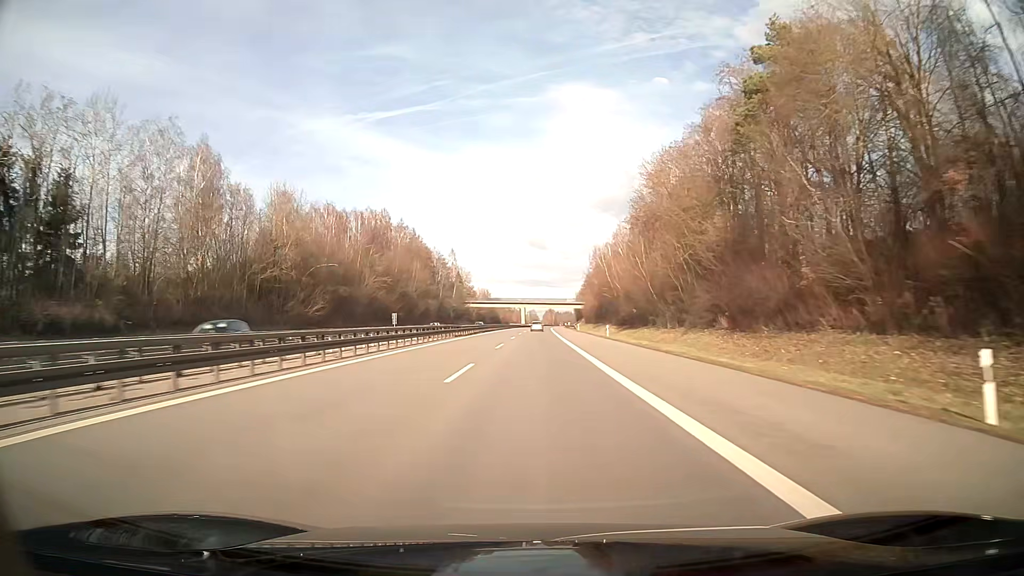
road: motorway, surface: asphalt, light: Day
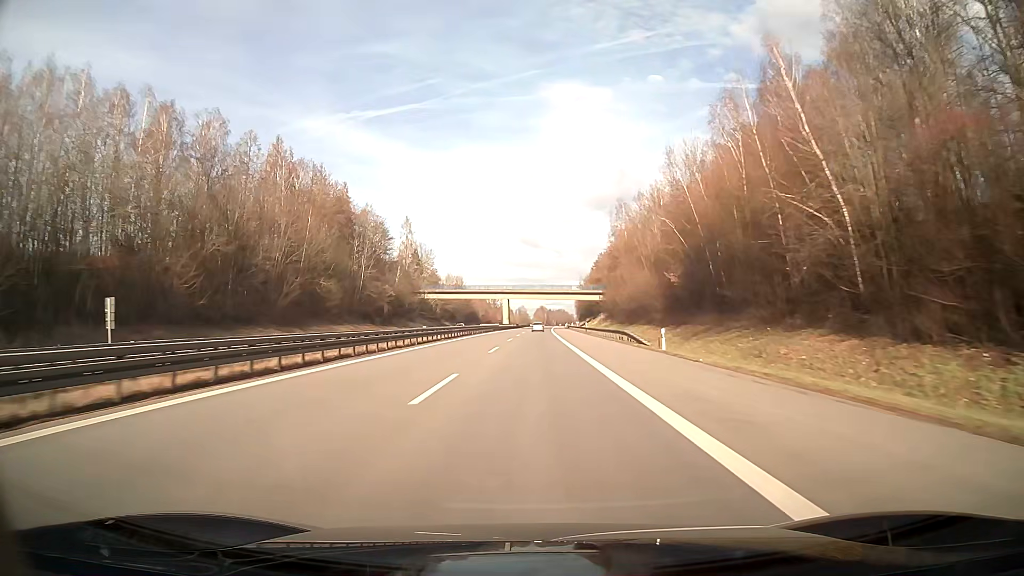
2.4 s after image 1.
(+0.4, +76.3) m; +1°
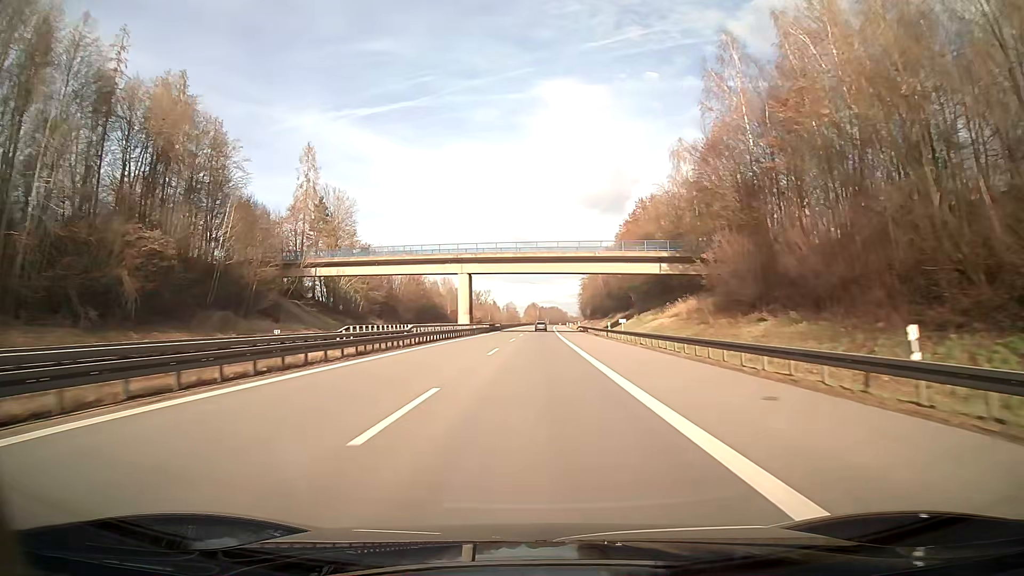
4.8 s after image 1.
(+0.5, +76.3) m; +1°
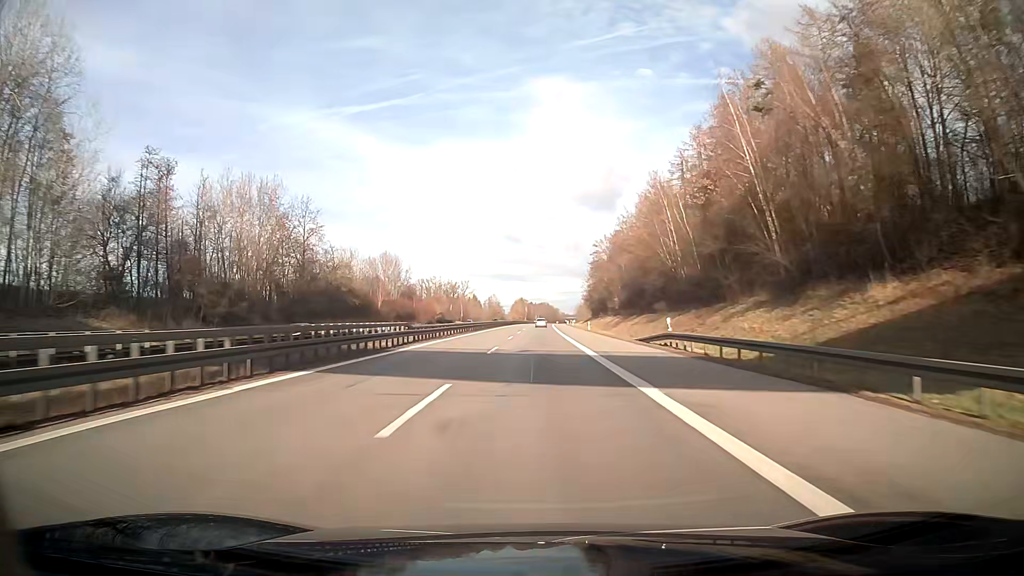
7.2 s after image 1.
(+0.7, +76.3) m; +1°
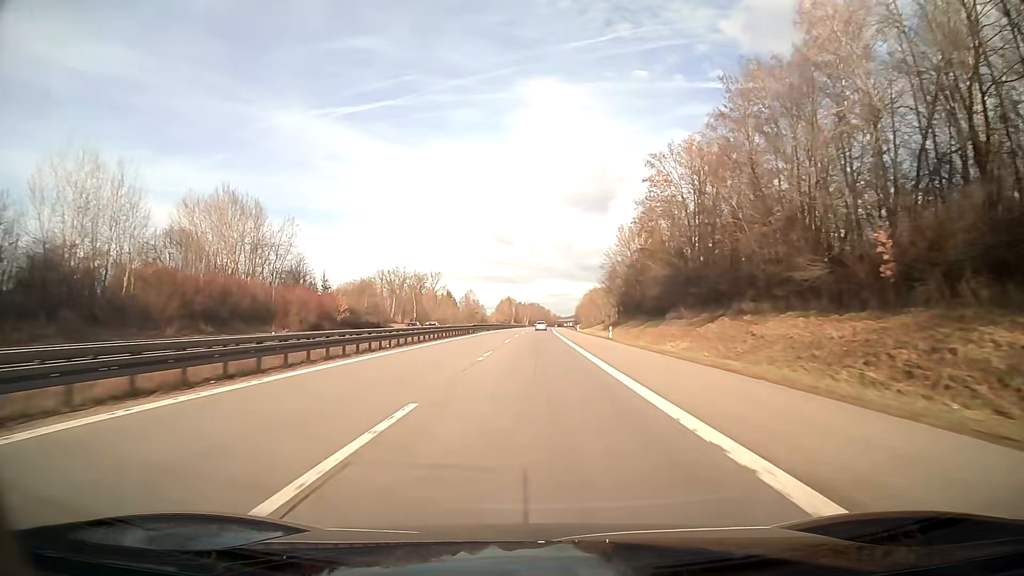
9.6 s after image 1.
(+0.6, +76.2) m; +1°
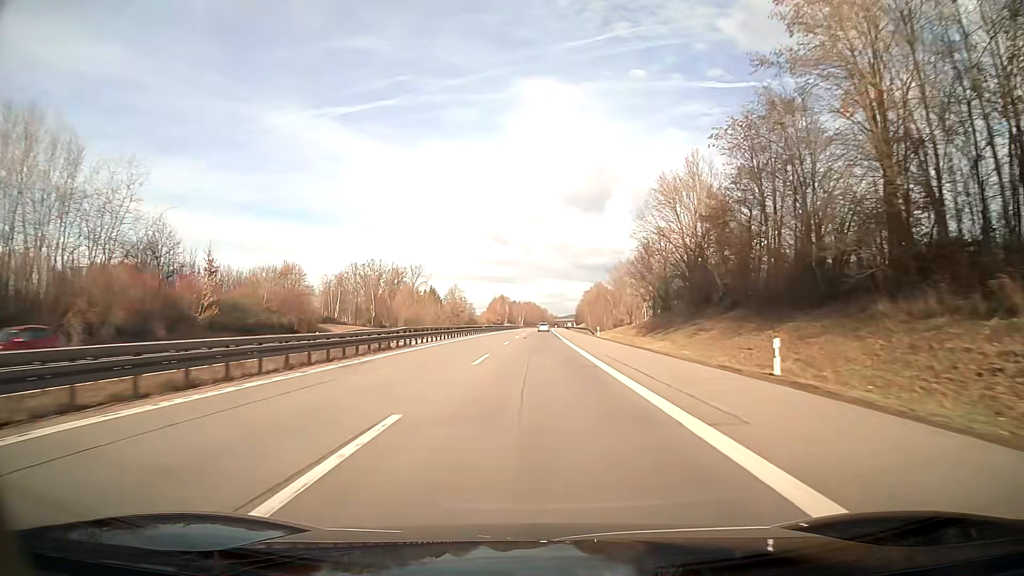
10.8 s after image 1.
(+0.1, +38.1) m; 0°
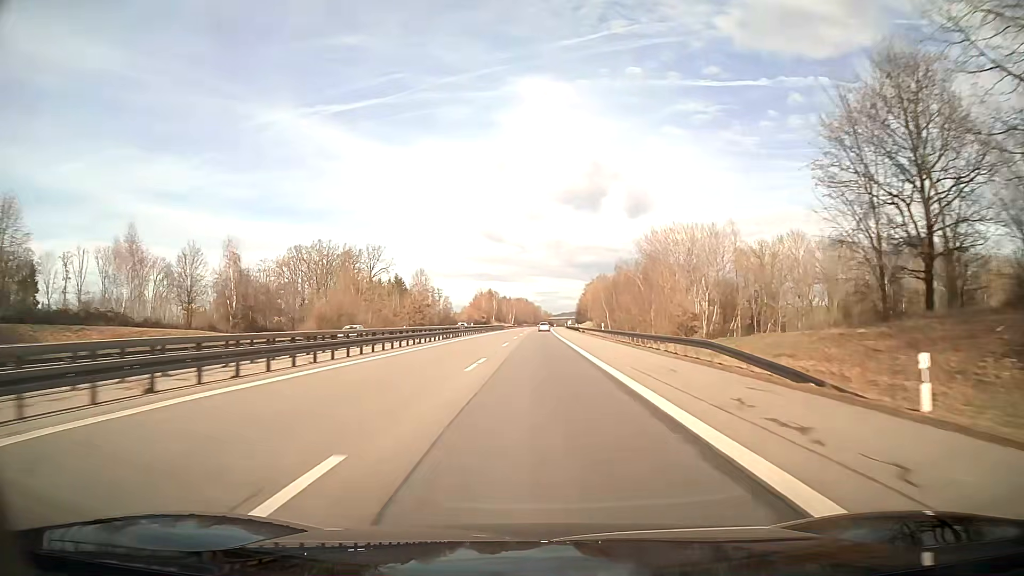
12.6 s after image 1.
(+0.3, +57.1) m; +1°
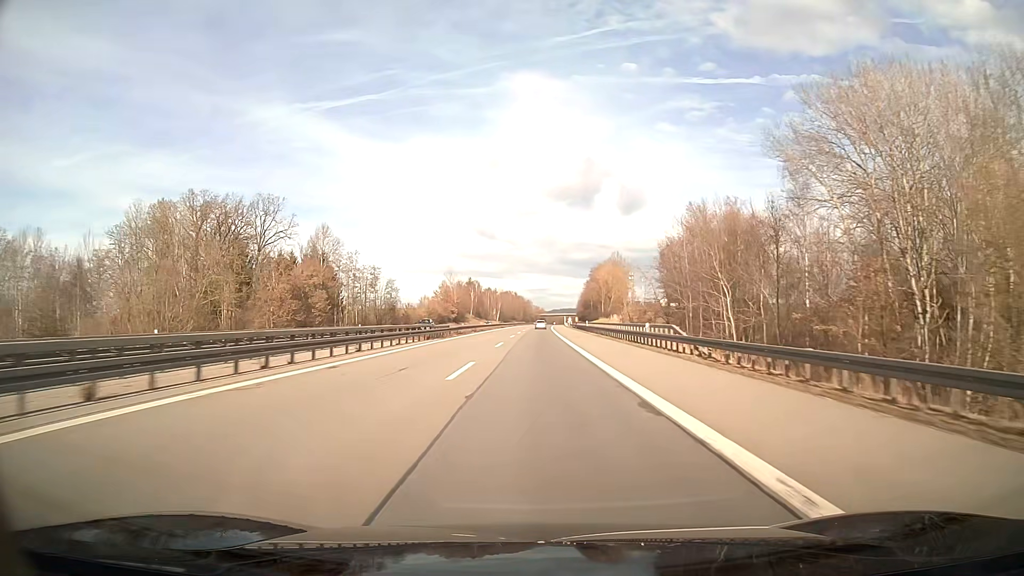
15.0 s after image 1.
(+0.5, +76.3) m; +1°
